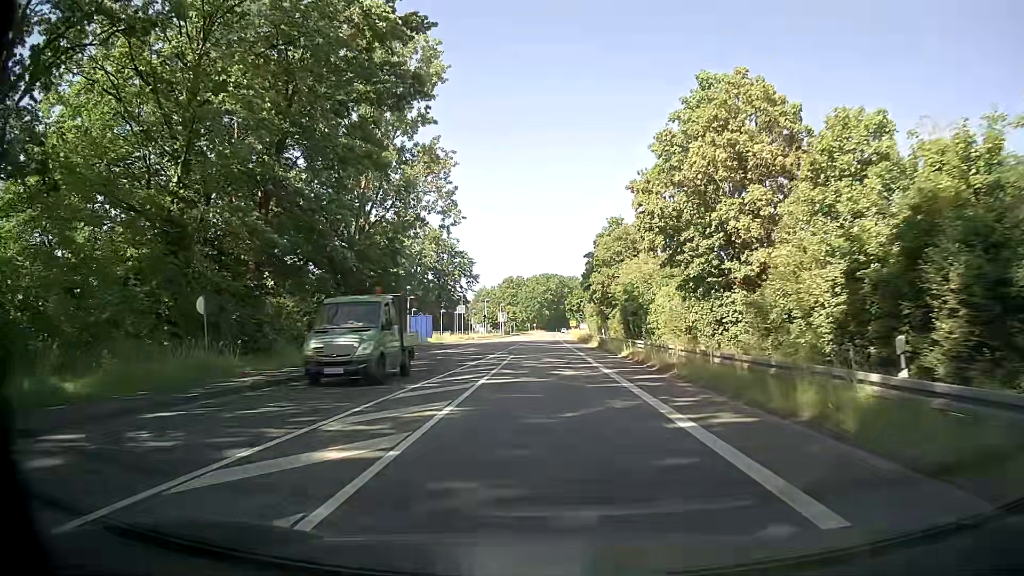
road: secondary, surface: asphalt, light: Day
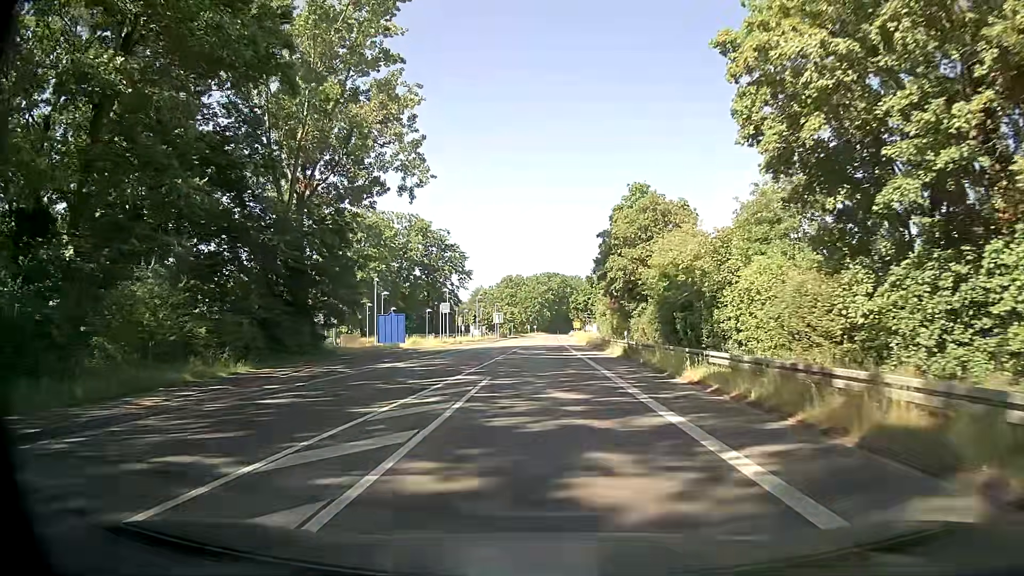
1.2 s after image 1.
(+0.2, +15.1) m; +1°
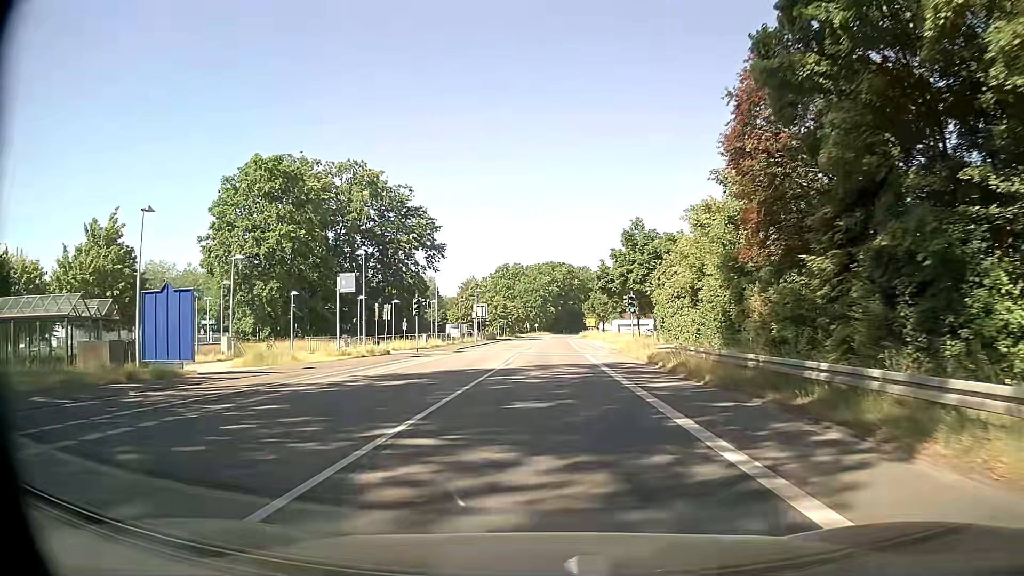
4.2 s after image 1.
(-0.1, +37.9) m; 0°
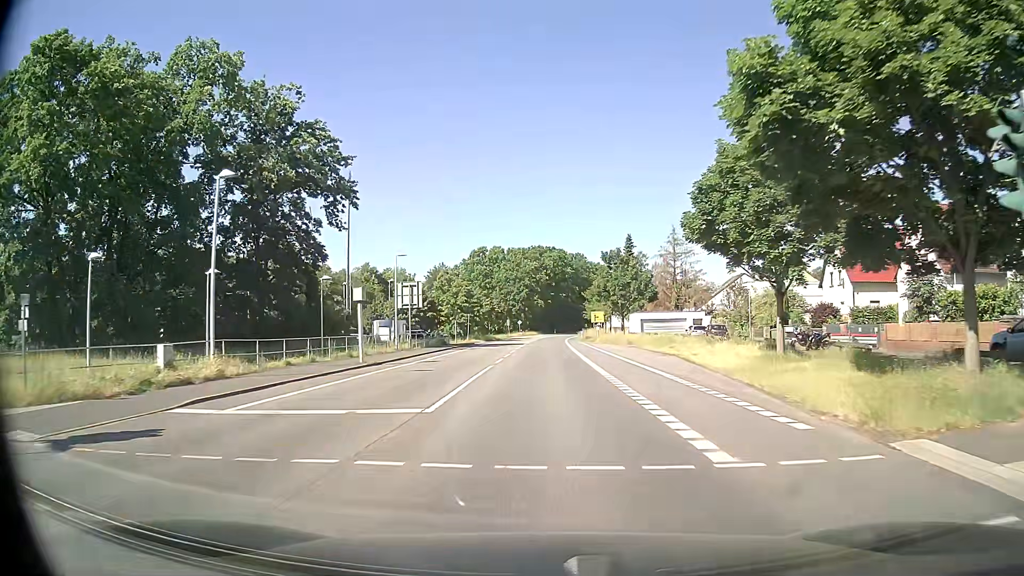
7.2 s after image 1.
(+0.5, +38.1) m; +1°
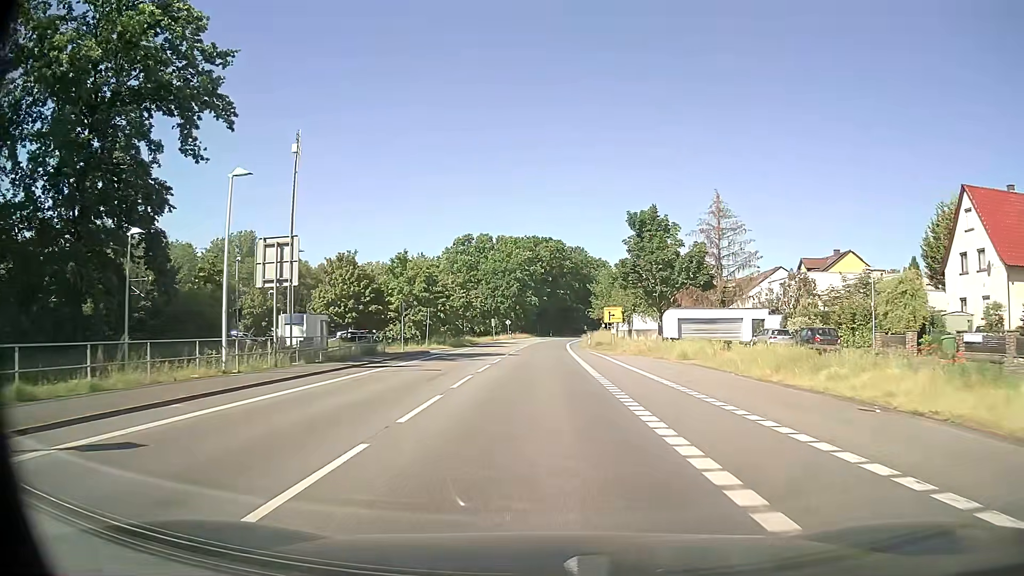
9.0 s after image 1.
(0.0, +22.9) m; 0°
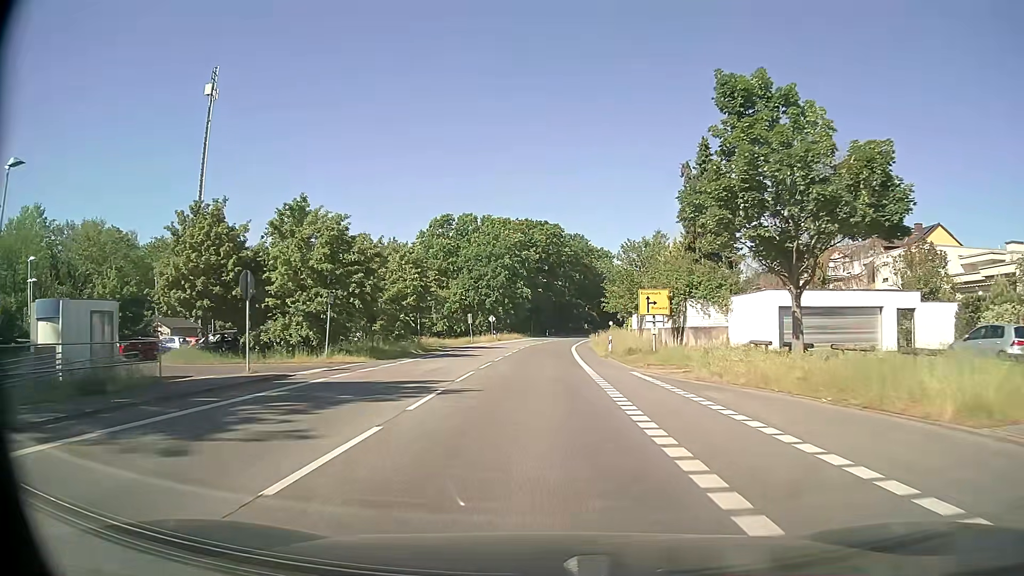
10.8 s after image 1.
(+0.1, +23.0) m; 0°
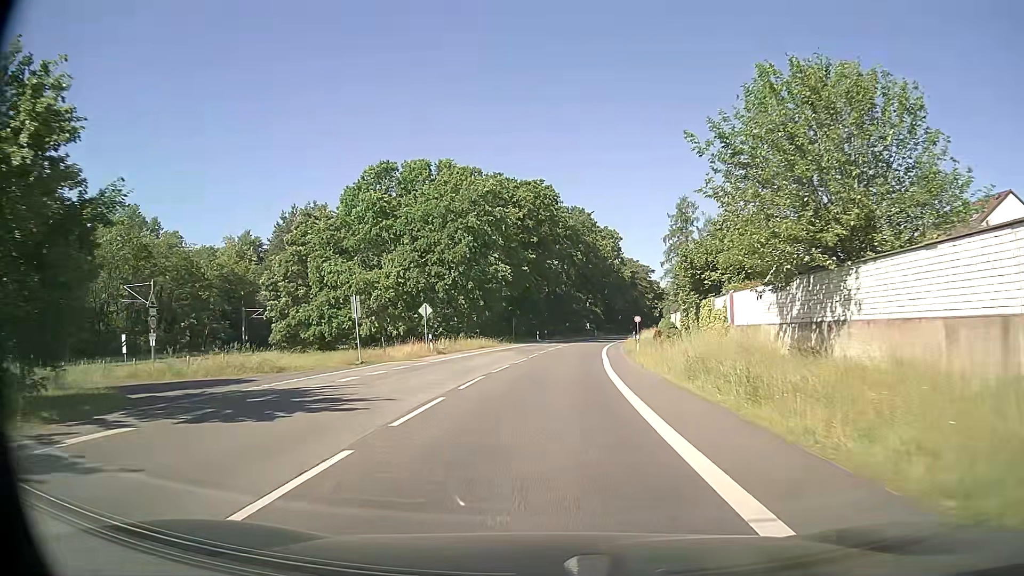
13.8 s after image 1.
(+0.2, +38.4) m; 0°
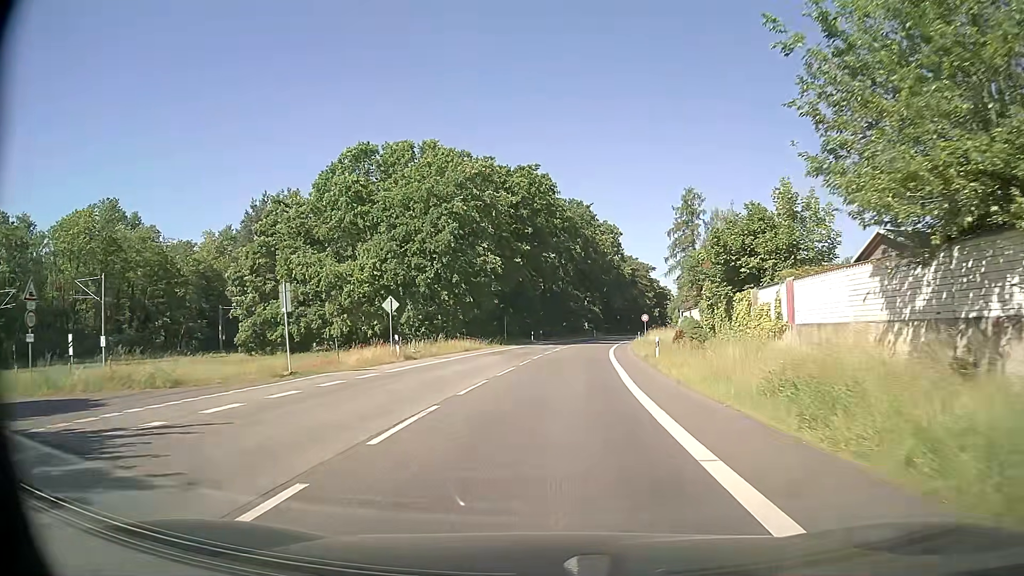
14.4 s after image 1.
(+0.1, +7.7) m; +1°
(0, +10) (0, +20) (+1, +30) (+2, +40) (+3, +50) (+4, +60) (+5, +70) (+7, +80) (+9, +89) (+11, +99) m
